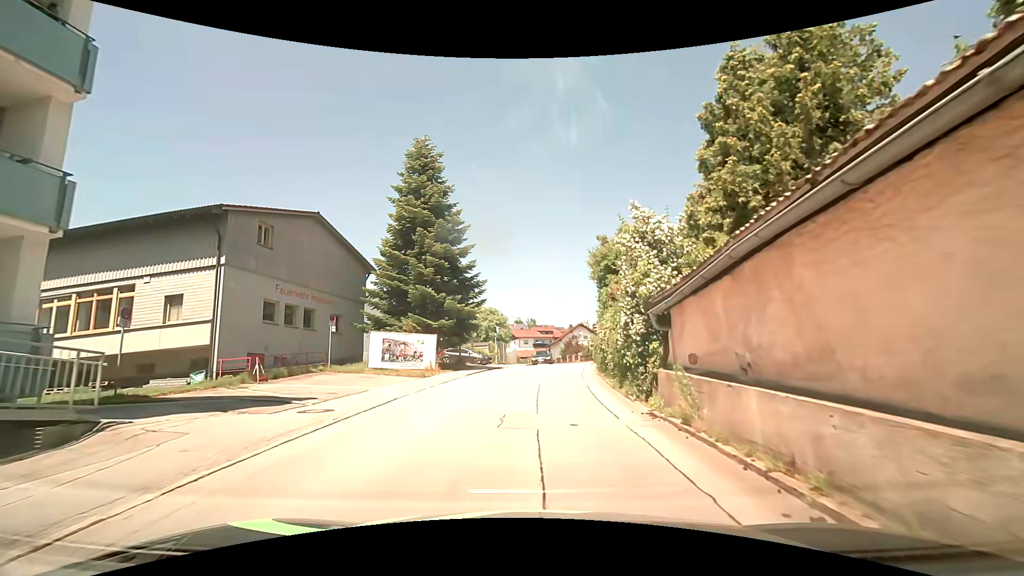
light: Day
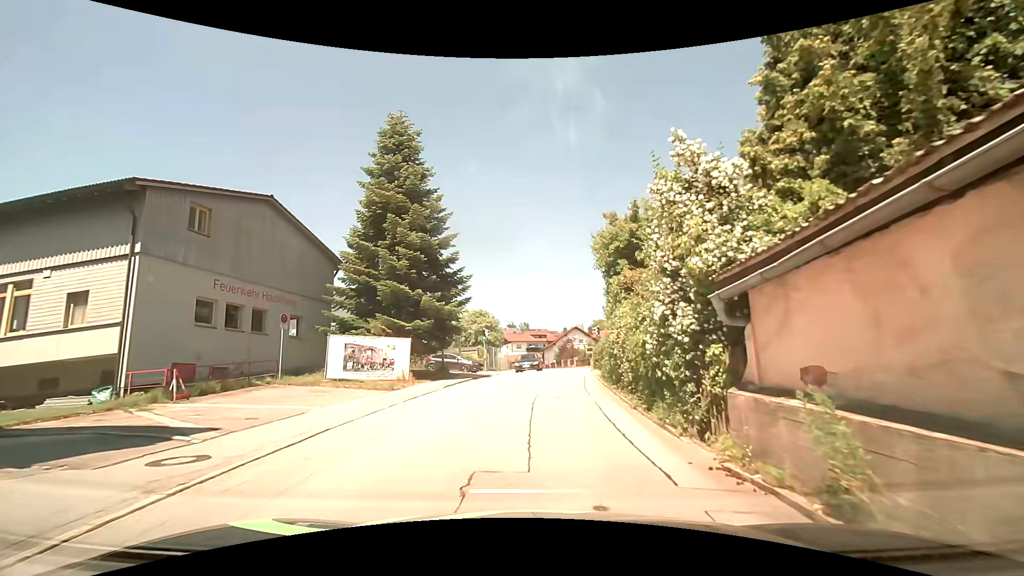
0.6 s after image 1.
(0.0, +4.1) m; +2°
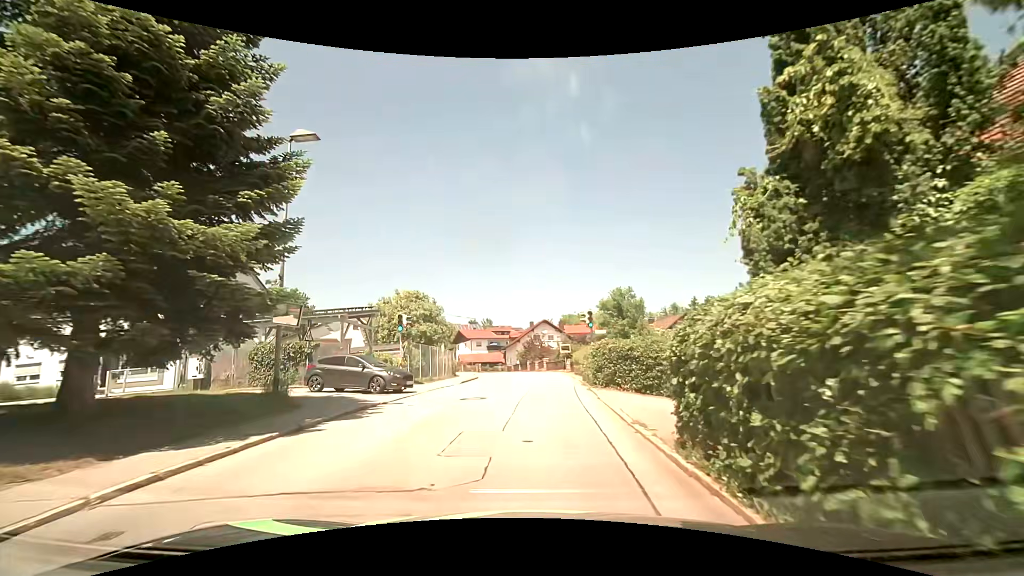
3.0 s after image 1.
(+0.4, +16.3) m; +2°
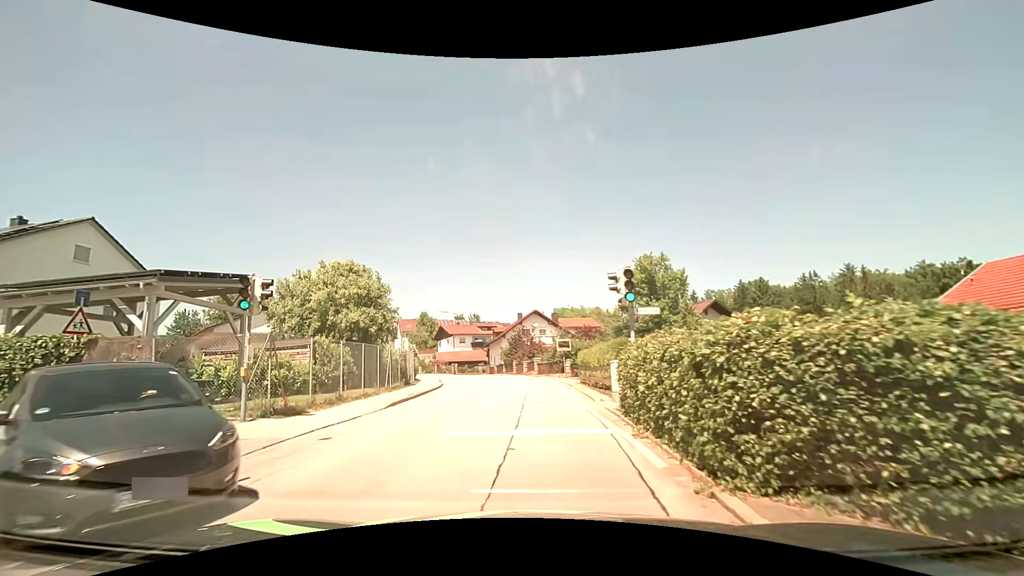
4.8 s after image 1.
(+0.5, +12.2) m; +3°
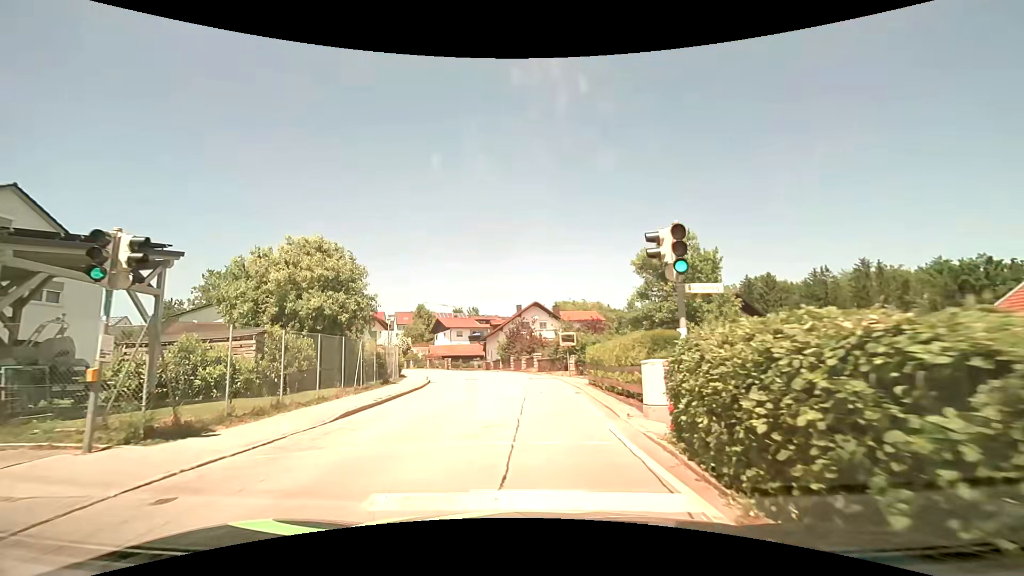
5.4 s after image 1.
(0.0, +4.1) m; -1°
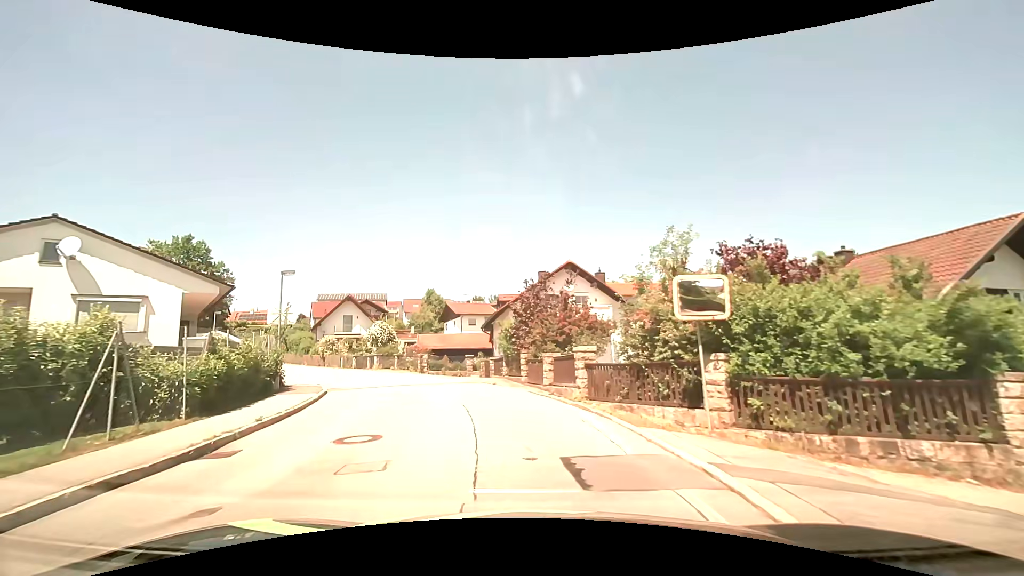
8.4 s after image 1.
(0.0, +21.3) m; -3°
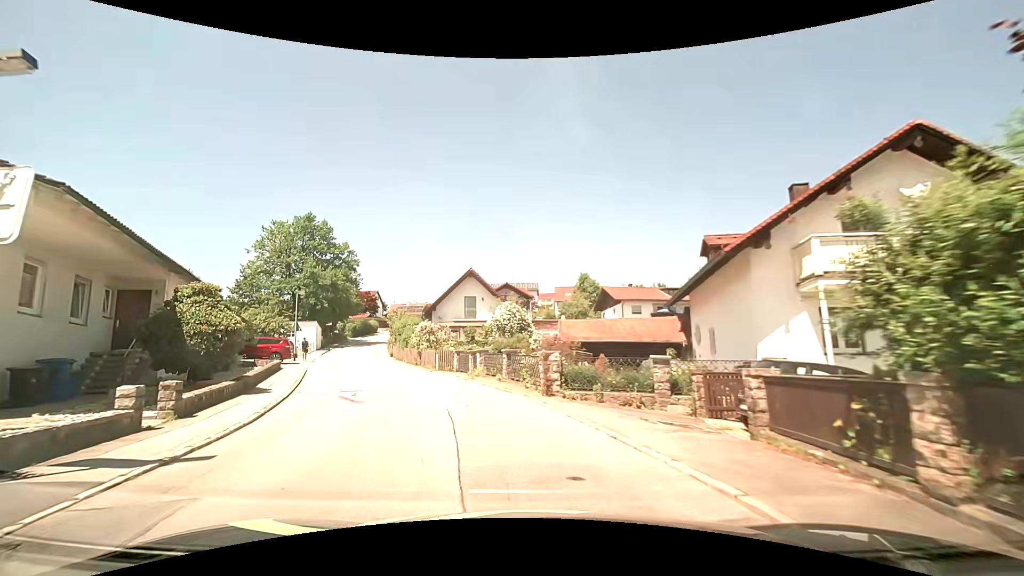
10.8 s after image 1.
(-2.3, +17.8) m; -17°
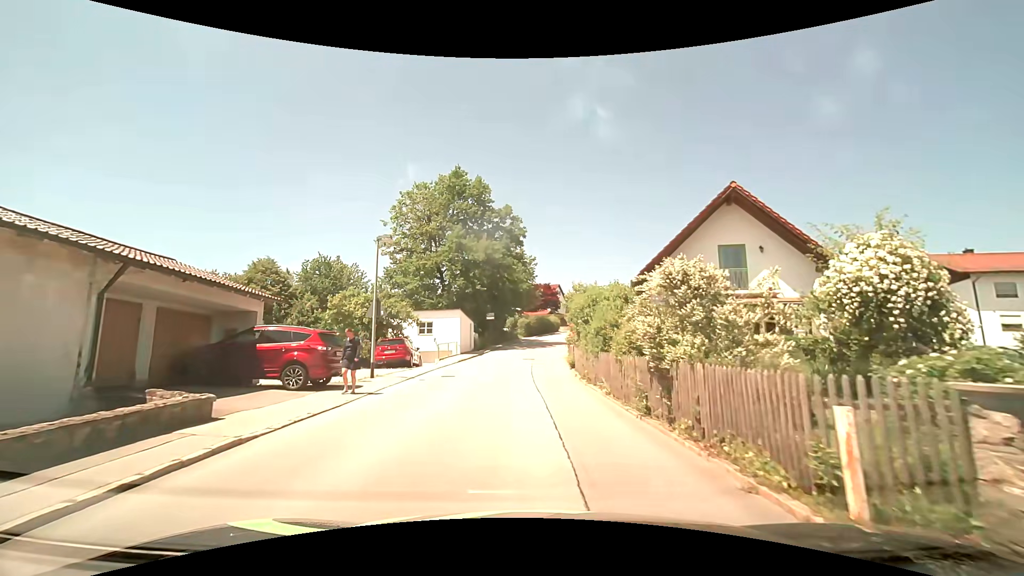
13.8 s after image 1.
(-5.2, +21.4) m; -22°
(0, +10) (0, +20) (0, +30) (+1, +40) (+2, +50) (+3, +60) (+6, +69) (+9, +79) (+12, +88) (+15, +98) m
